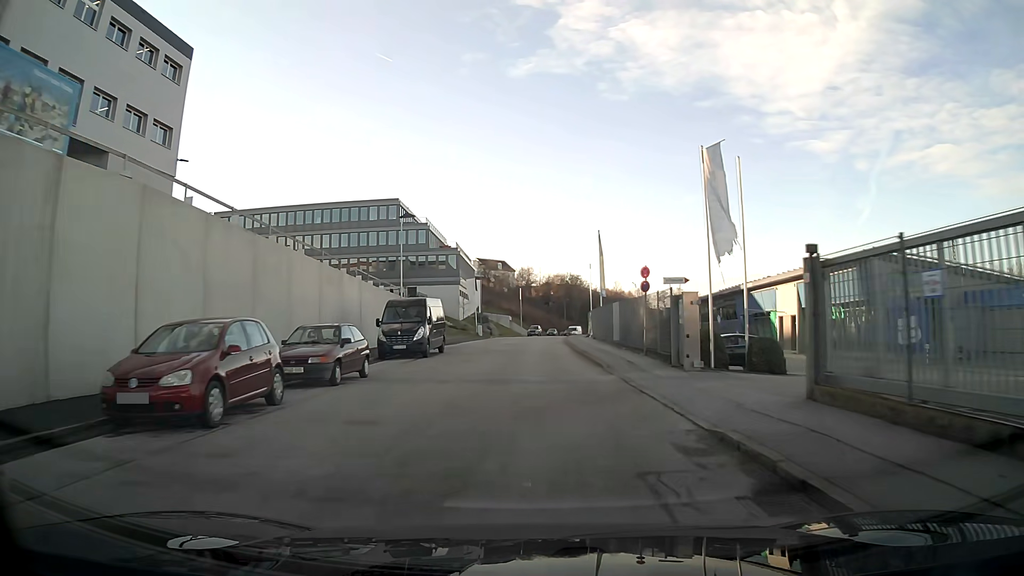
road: tertiary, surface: asphalt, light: Day
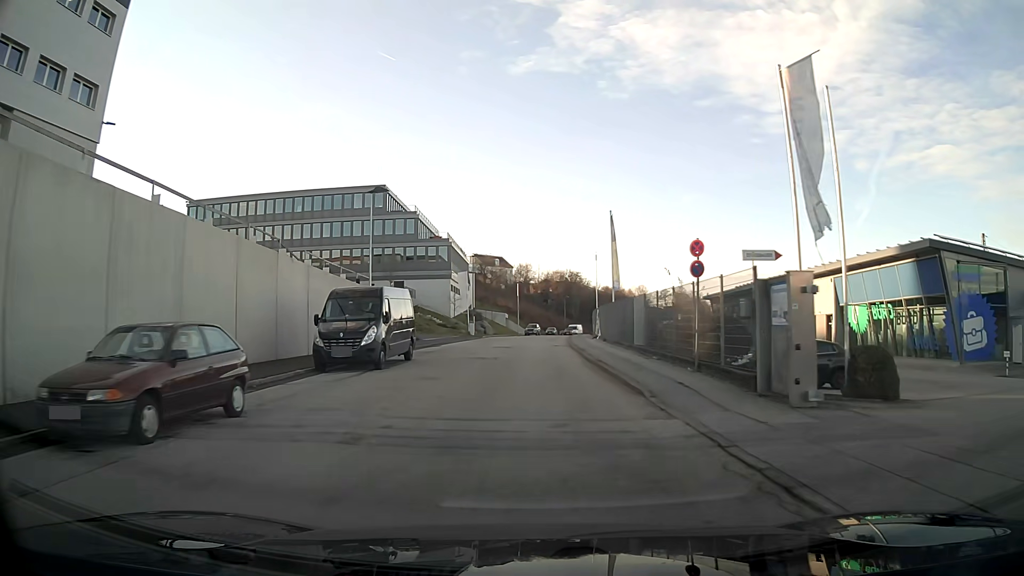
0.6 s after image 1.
(0.0, +7.7) m; 0°
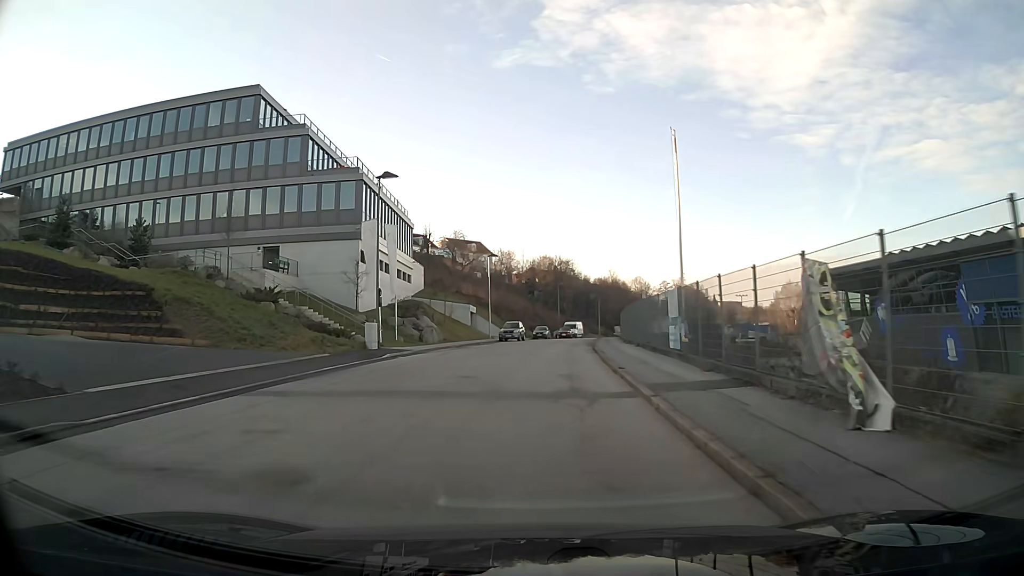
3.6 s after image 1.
(+0.5, +37.8) m; +1°
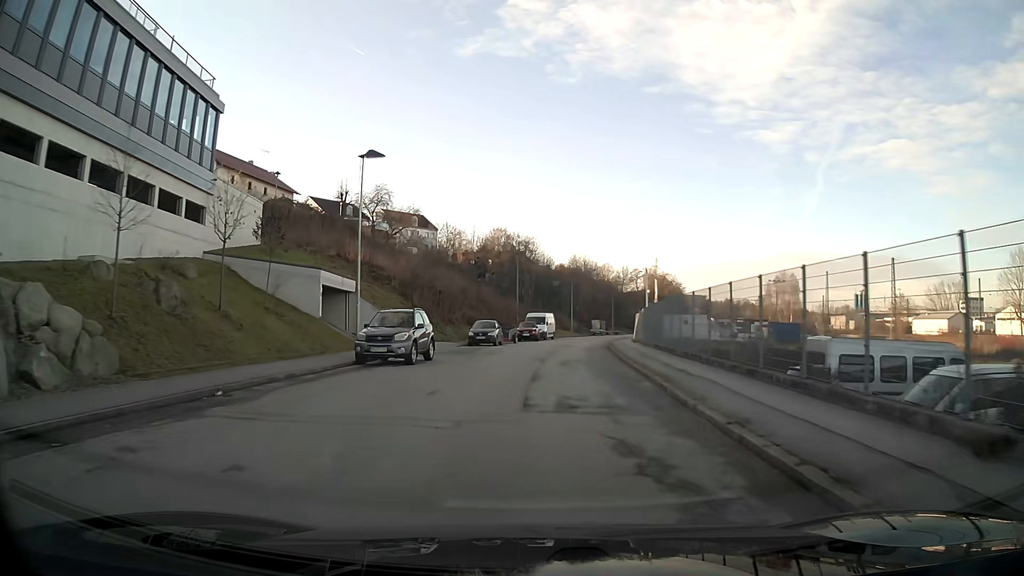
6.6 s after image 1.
(+1.1, +36.7) m; +4°
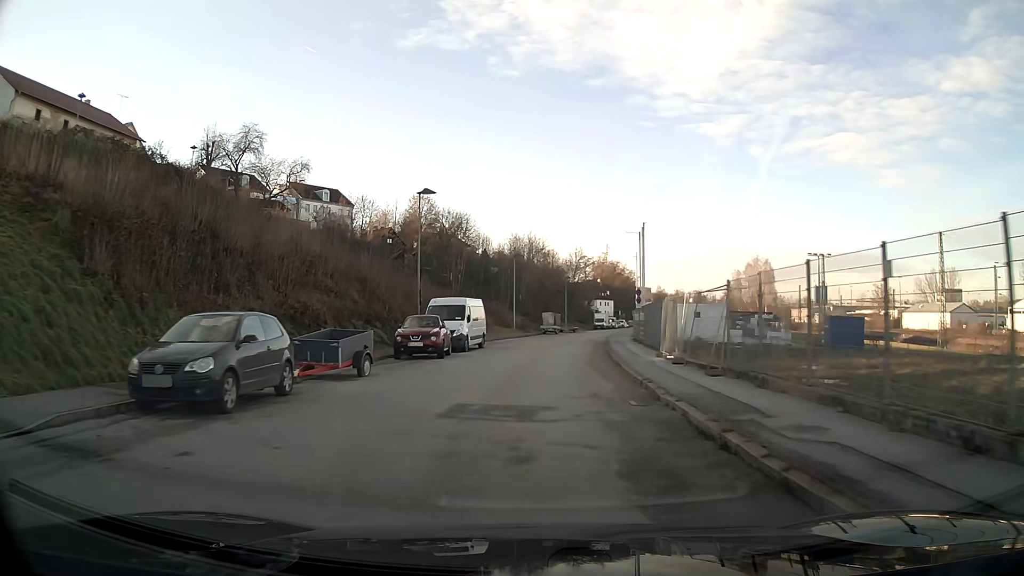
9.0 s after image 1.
(+1.3, +29.4) m; +5°
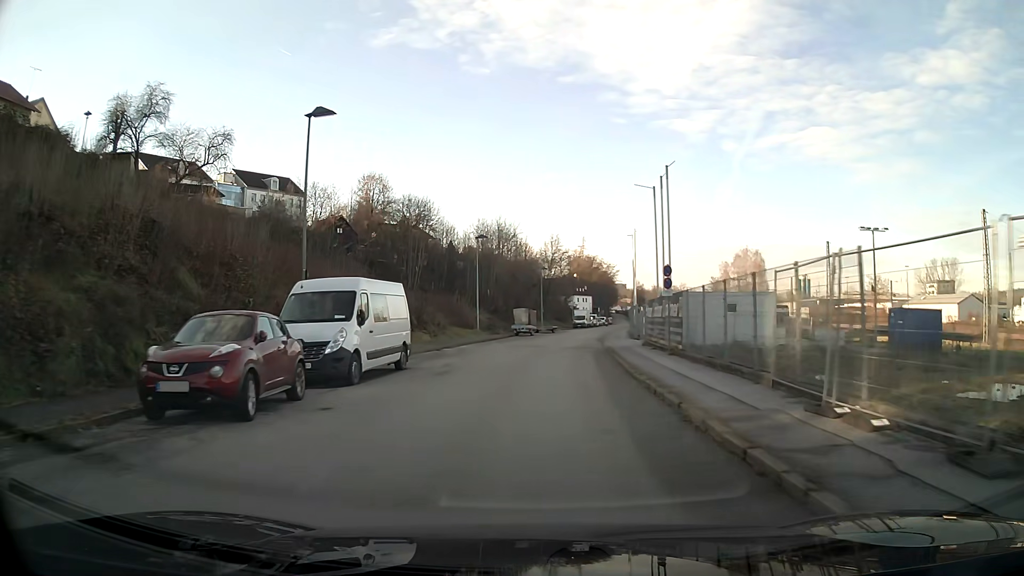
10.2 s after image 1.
(+0.3, +14.9) m; +2°
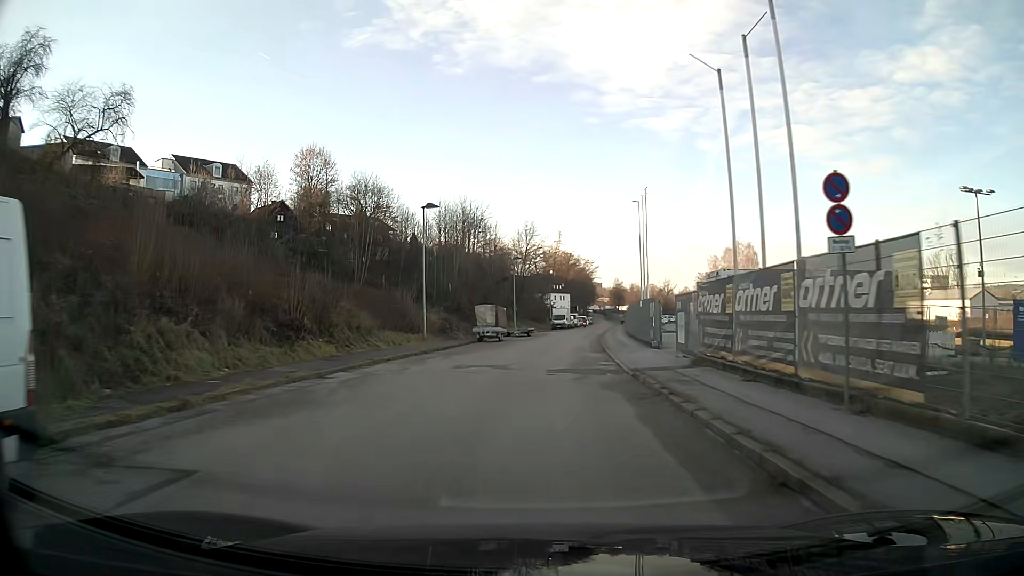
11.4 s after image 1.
(+0.3, +15.1) m; +2°
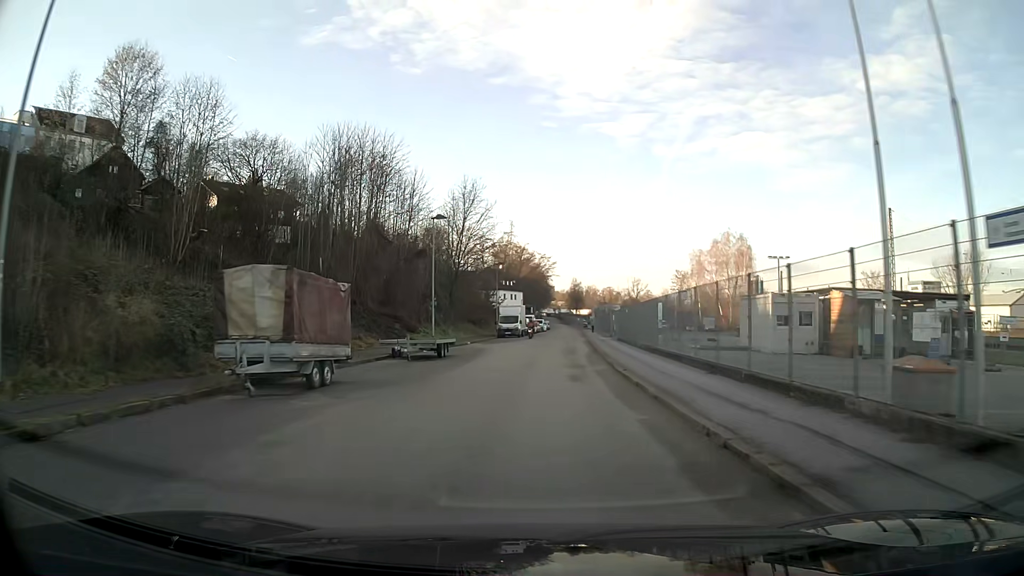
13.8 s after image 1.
(+1.2, +30.8) m; +4°
